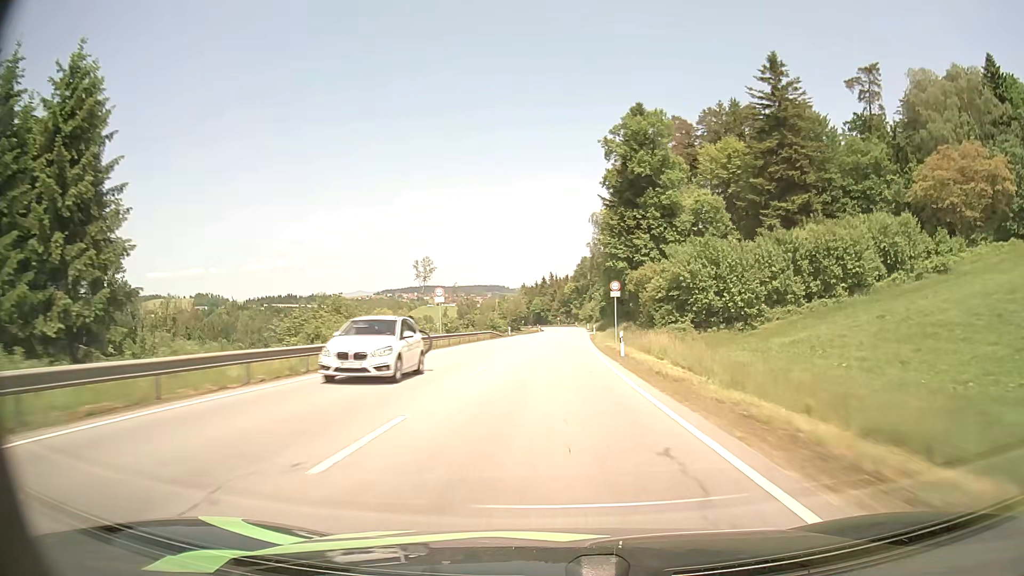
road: primary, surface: asphalt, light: Day
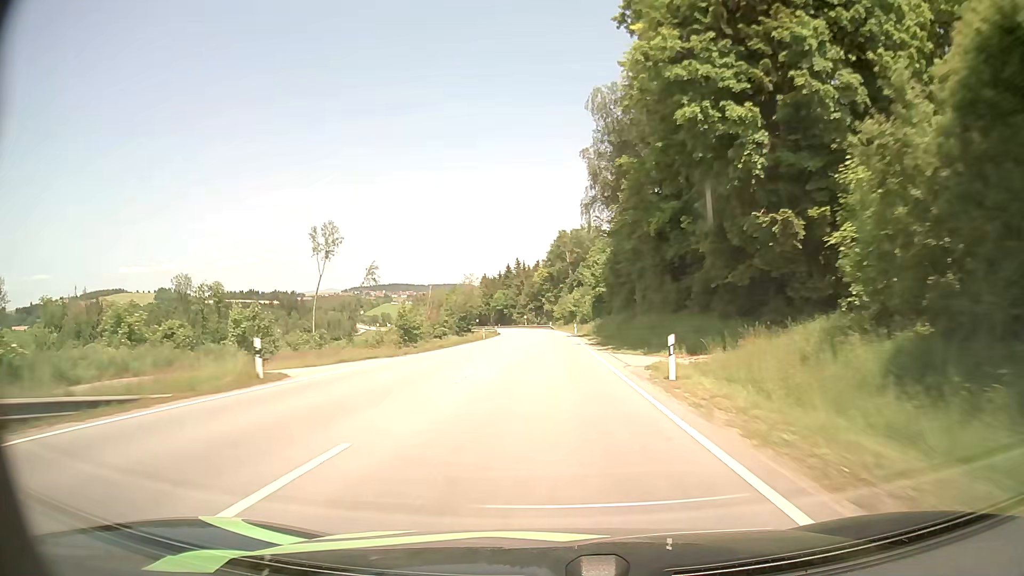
(+1.9, +62.5) m; +3°
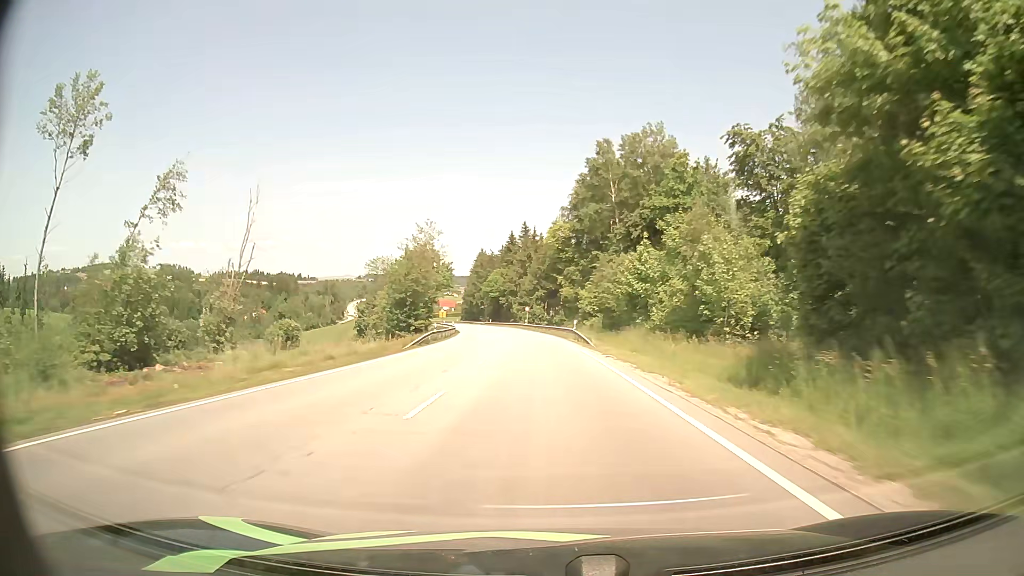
(-0.3, +78.0) m; -1°
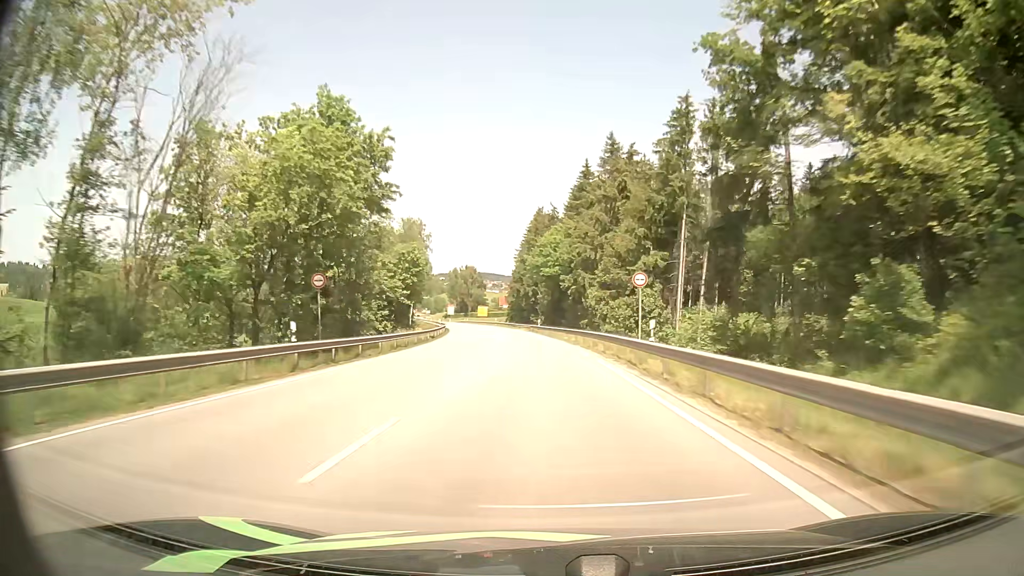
(-4.0, +76.1) m; -7°
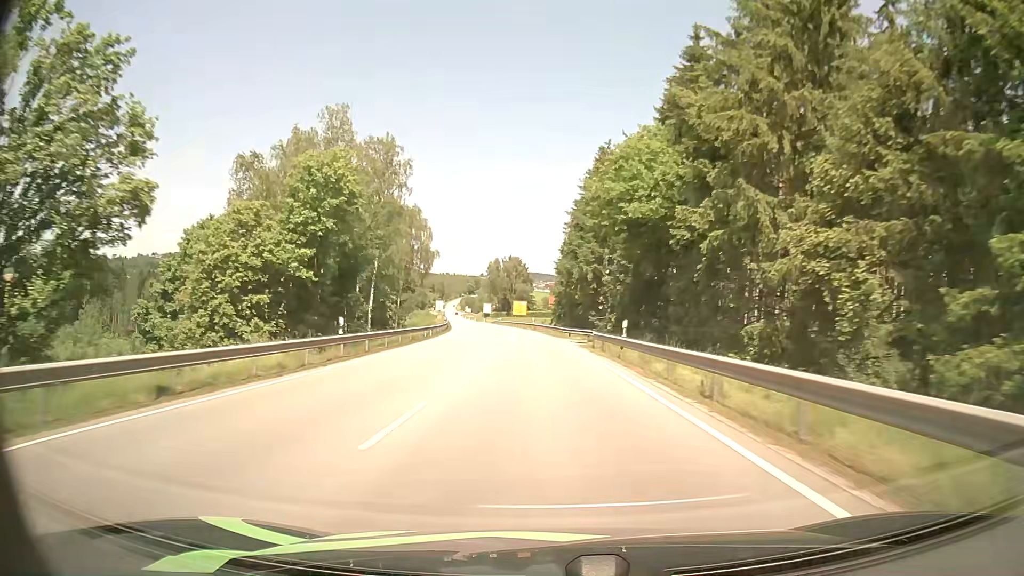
(-1.5, +44.2) m; -4°
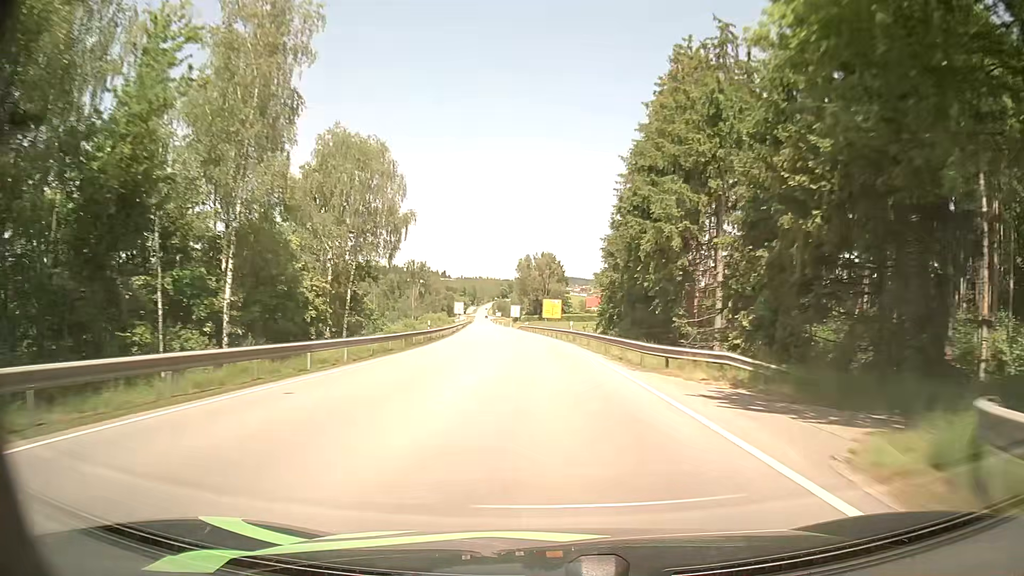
(-0.7, +28.9) m; -3°
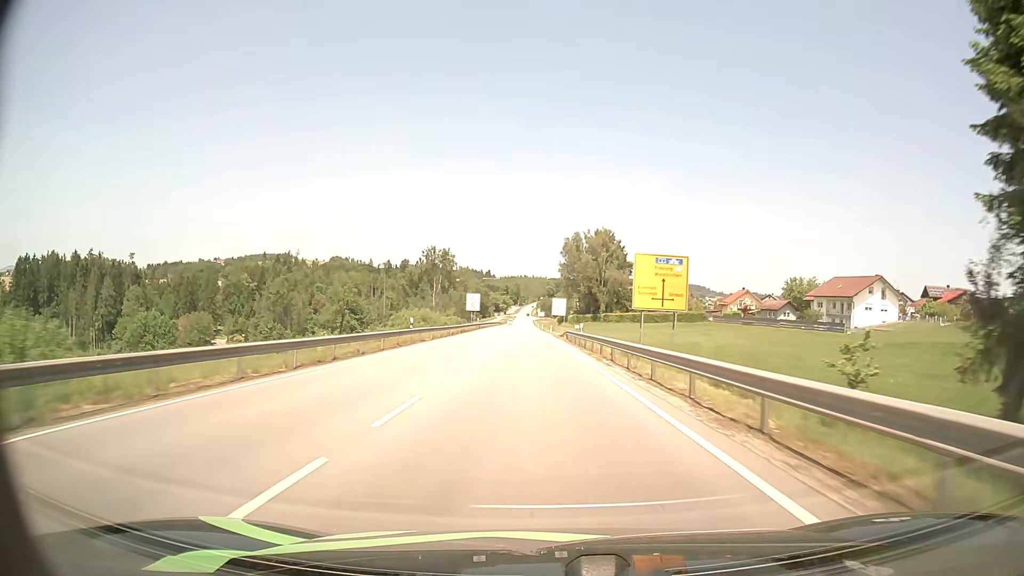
(-1.9, +56.2) m; -4°
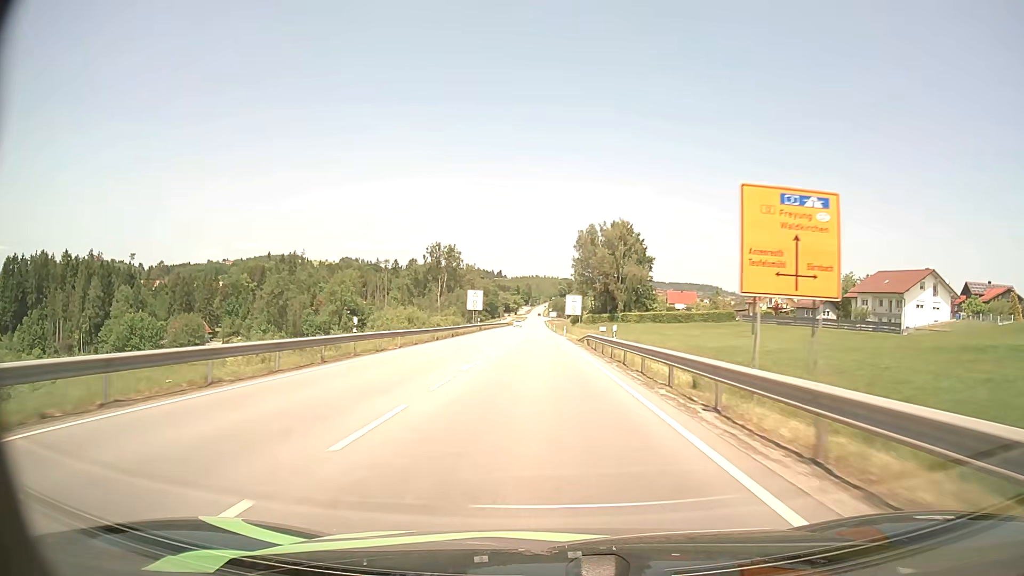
(-0.2, +13.8) m; -1°
(0, +10) (0, +20) (0, +30) (-1, +40) (-1, +50) (-1, +60) (-1, +70) (-1, +80) (-1, +90) (-2, +100) m
